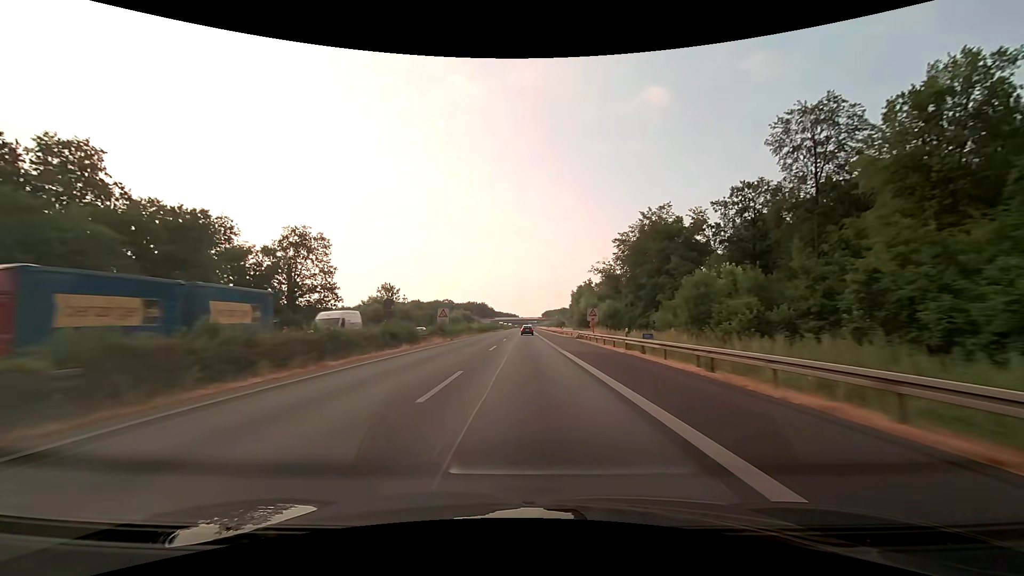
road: motorway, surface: asphalt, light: Day
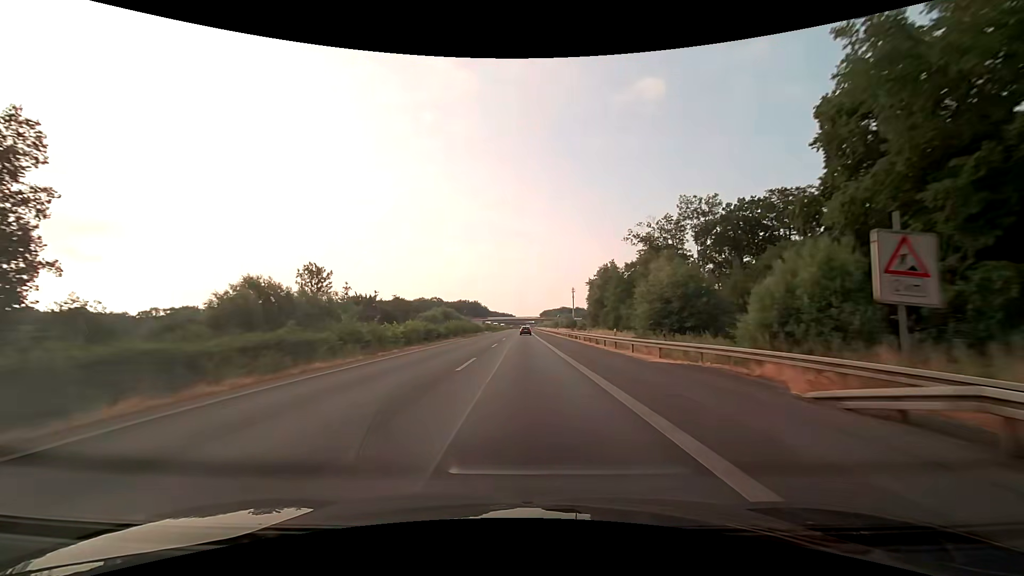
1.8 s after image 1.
(+0.2, +47.5) m; 0°
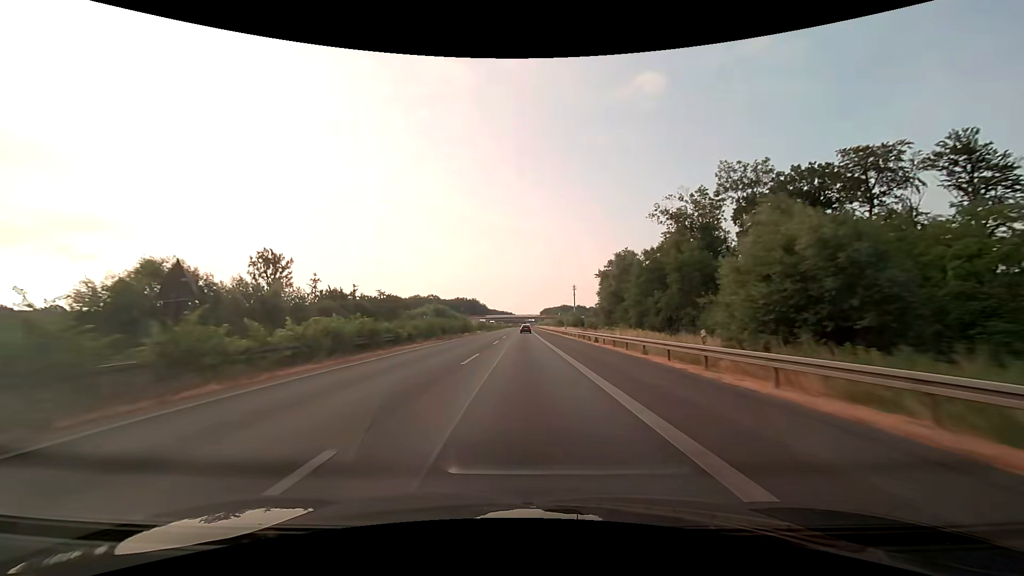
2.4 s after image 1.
(0.0, +15.8) m; 0°
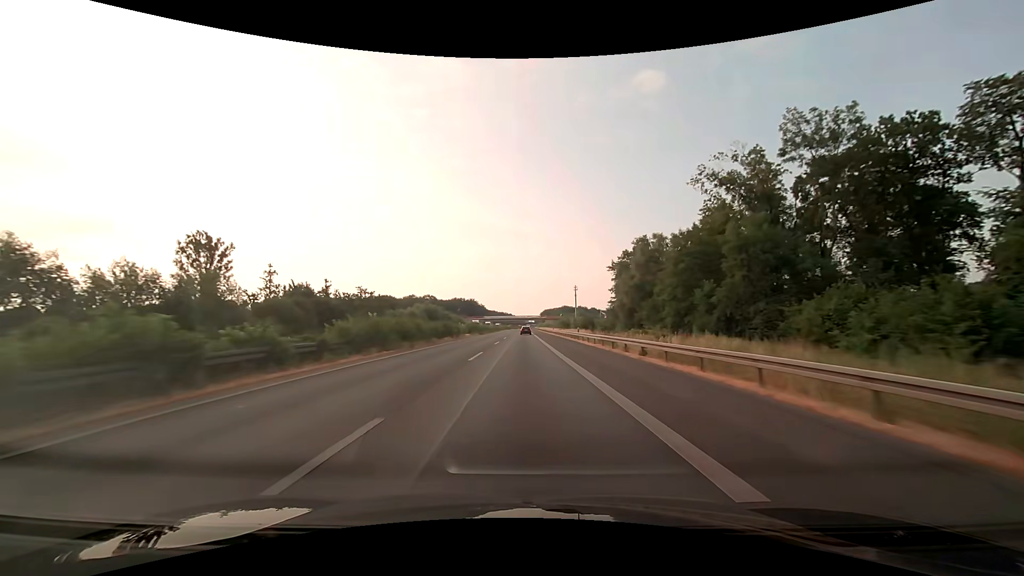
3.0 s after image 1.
(0.0, +15.8) m; 0°
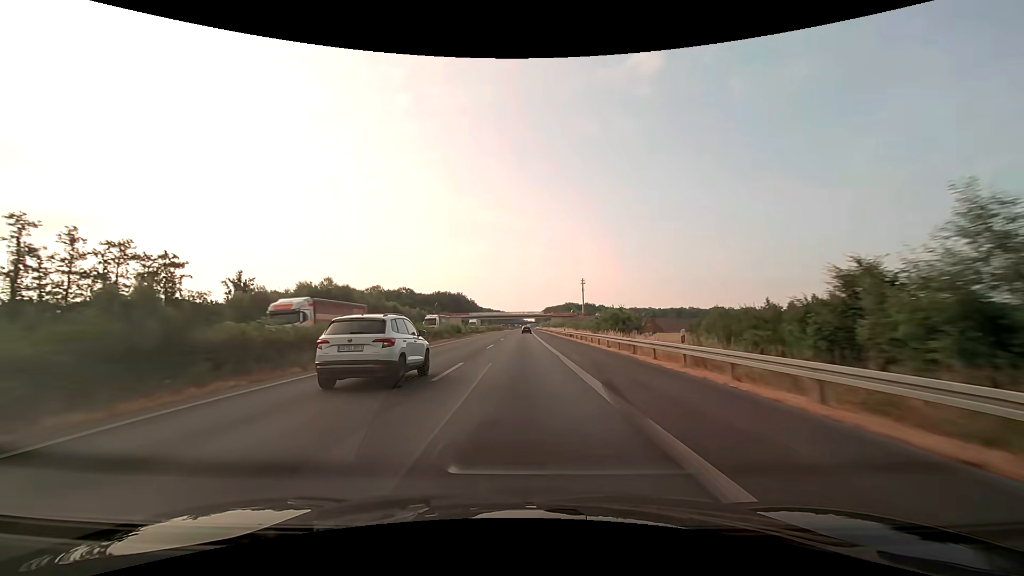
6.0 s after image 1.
(+0.1, +79.0) m; 0°
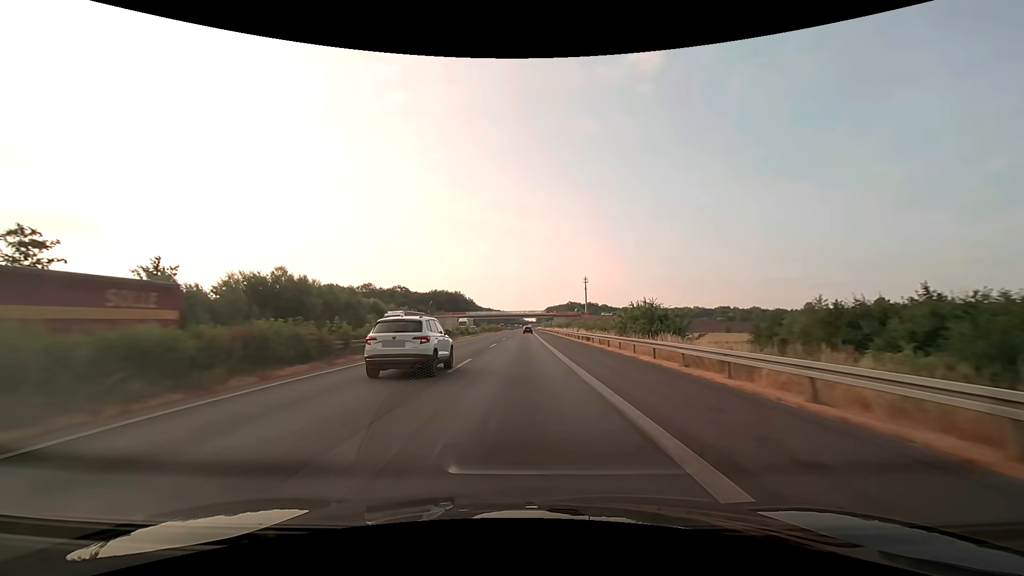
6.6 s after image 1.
(0.0, +15.8) m; 0°
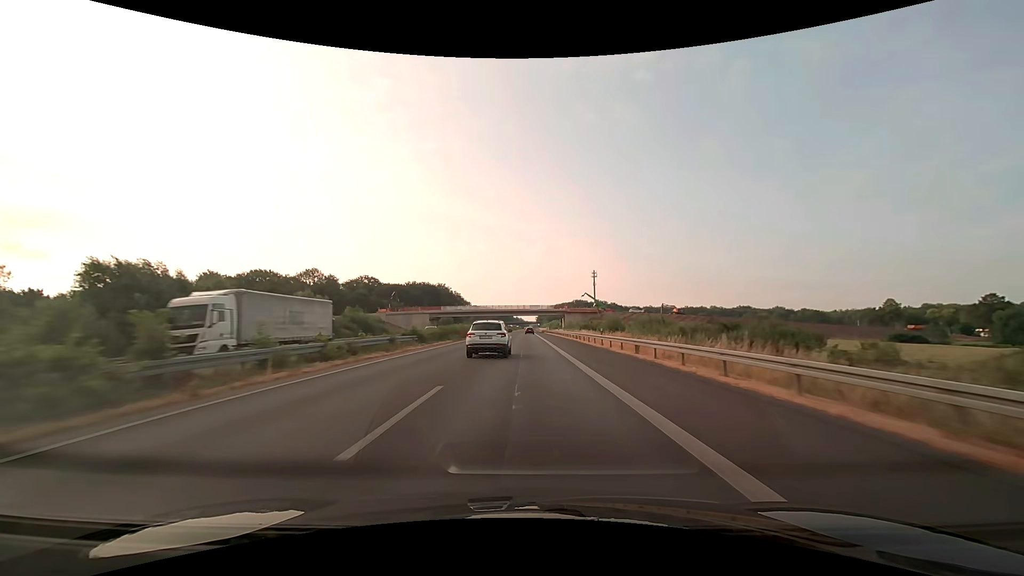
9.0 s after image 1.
(-0.1, +63.2) m; 0°
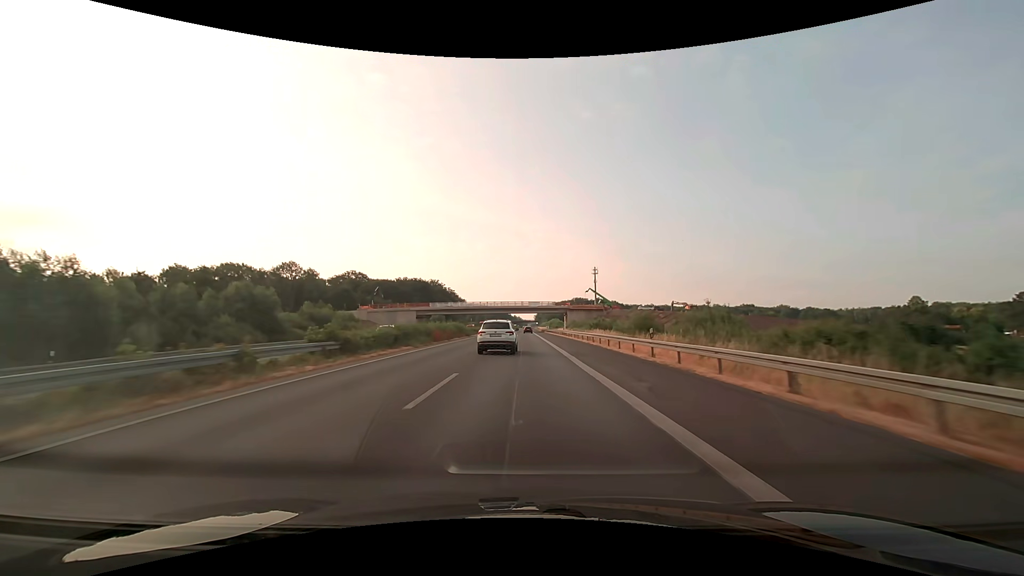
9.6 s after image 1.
(0.0, +15.8) m; 0°
(0, +10) (0, +20) (0, +30) (0, +40) (0, +50) (0, +60) (0, +70) (0, +80) (0, +90) (0, +100) m
